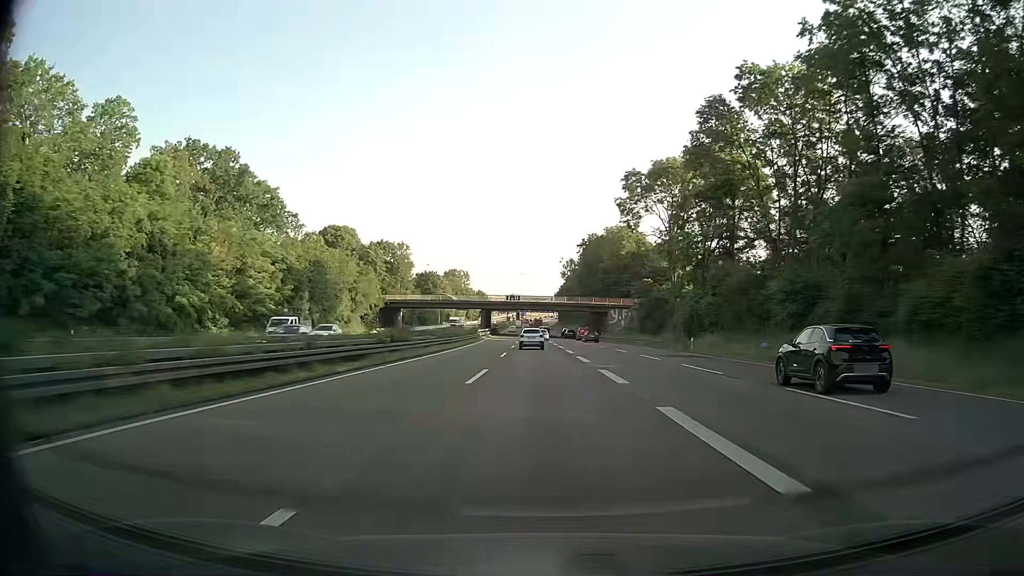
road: motorway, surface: asphalt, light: Day
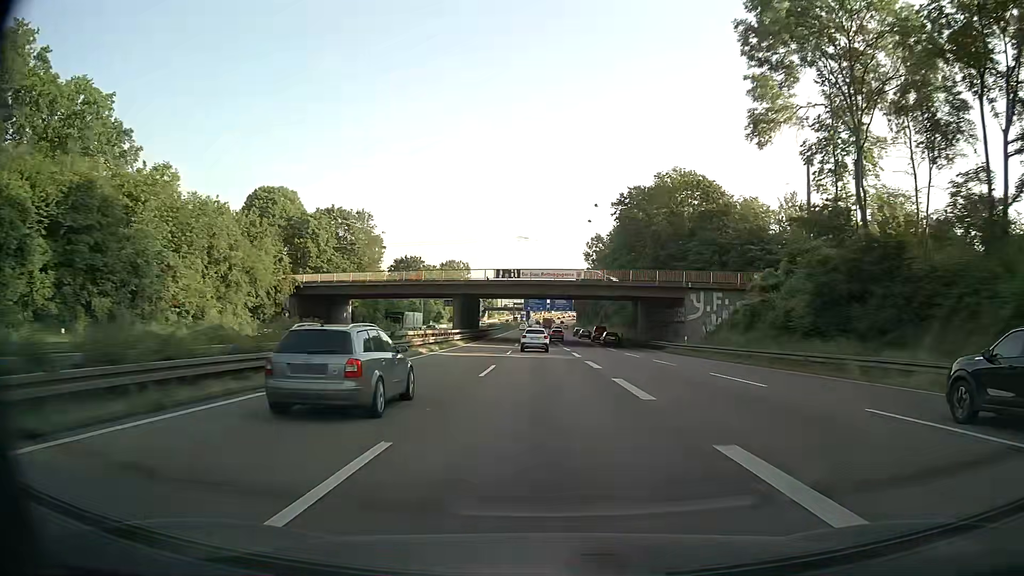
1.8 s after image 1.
(-0.7, +51.7) m; -1°
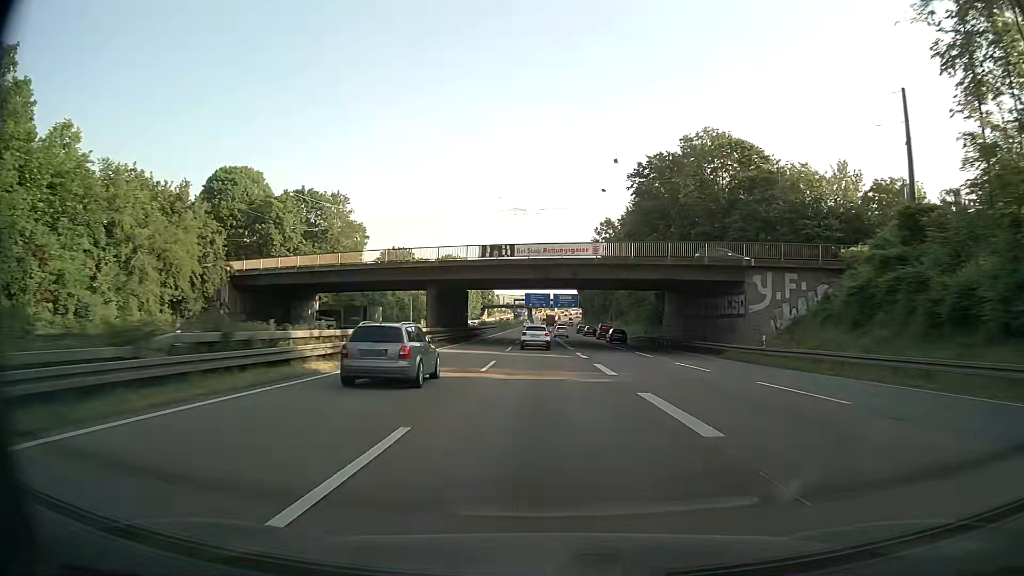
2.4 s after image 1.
(0.0, +17.2) m; 0°
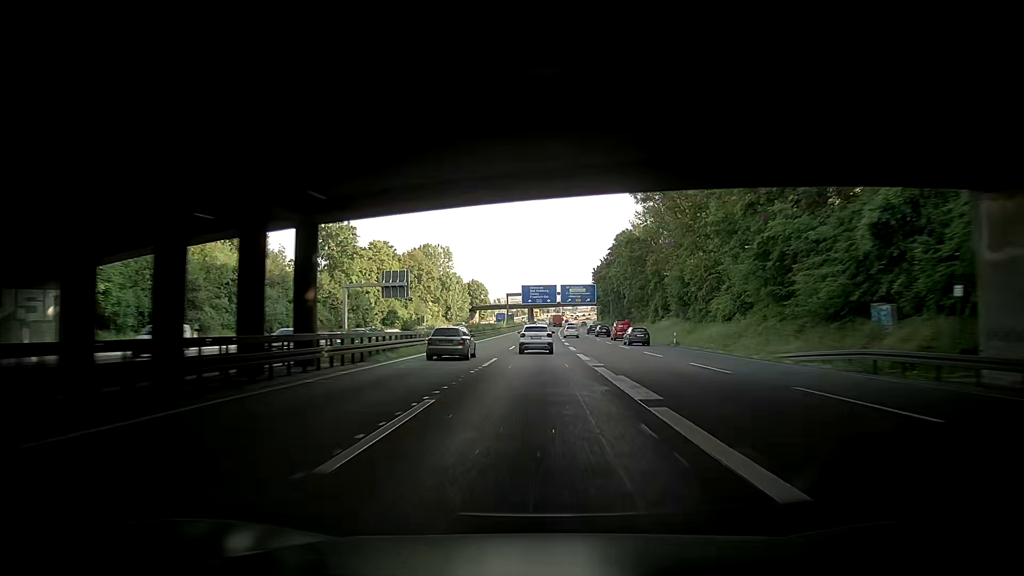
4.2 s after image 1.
(-0.1, +50.9) m; -1°
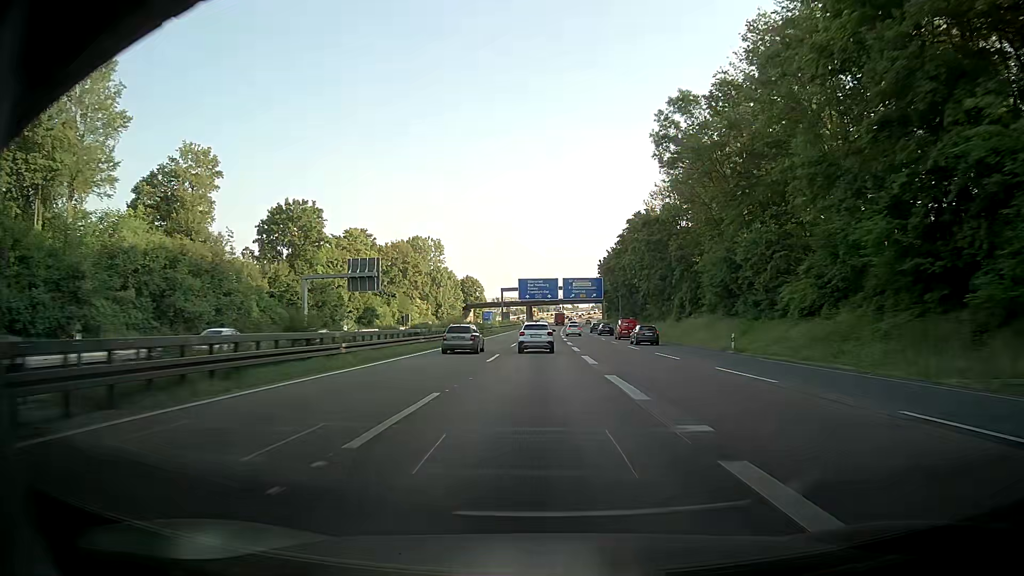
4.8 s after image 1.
(-0.2, +16.6) m; -2°
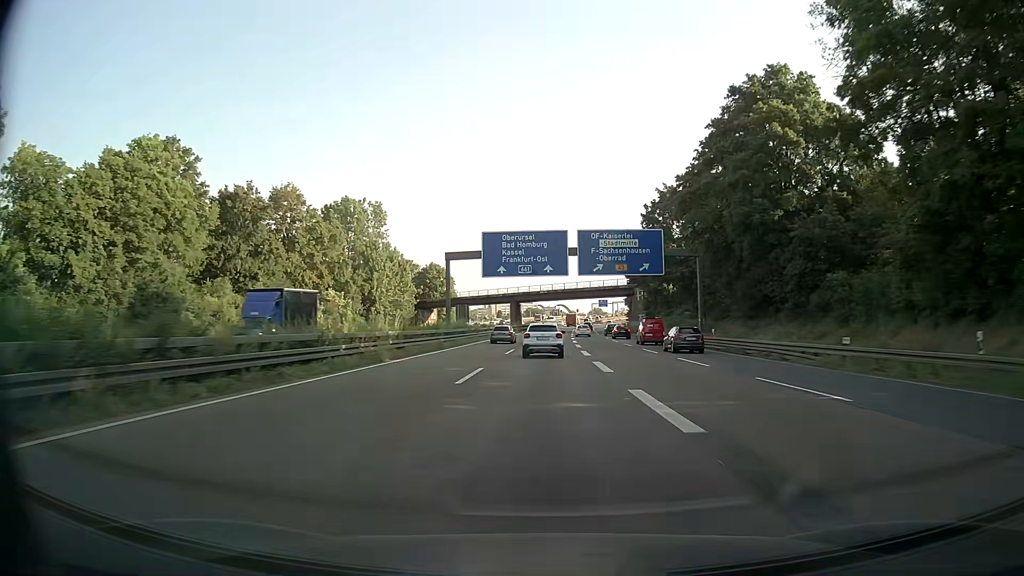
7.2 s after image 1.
(+2.3, +64.0) m; +3°
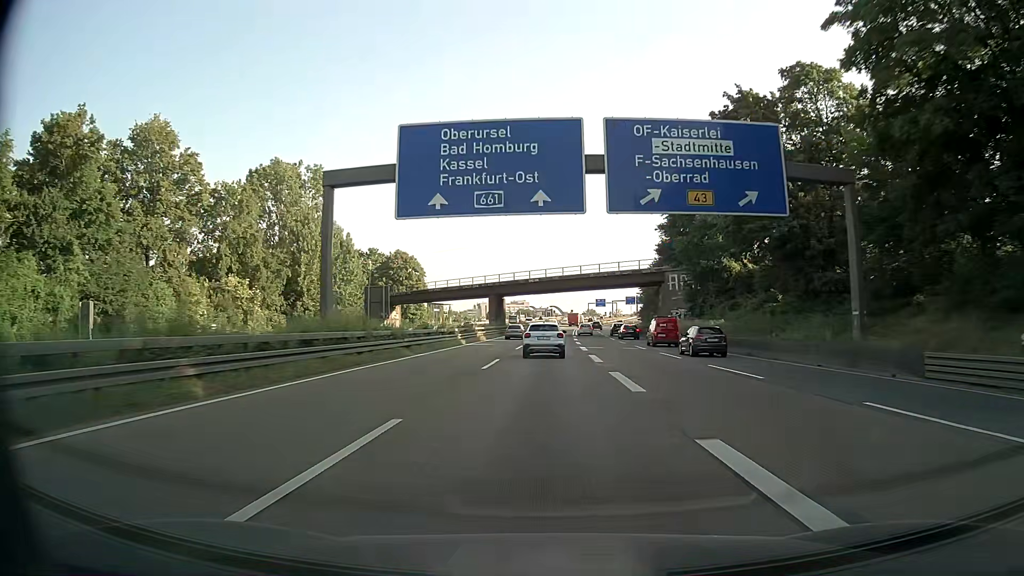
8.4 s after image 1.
(+0.1, +30.5) m; +1°
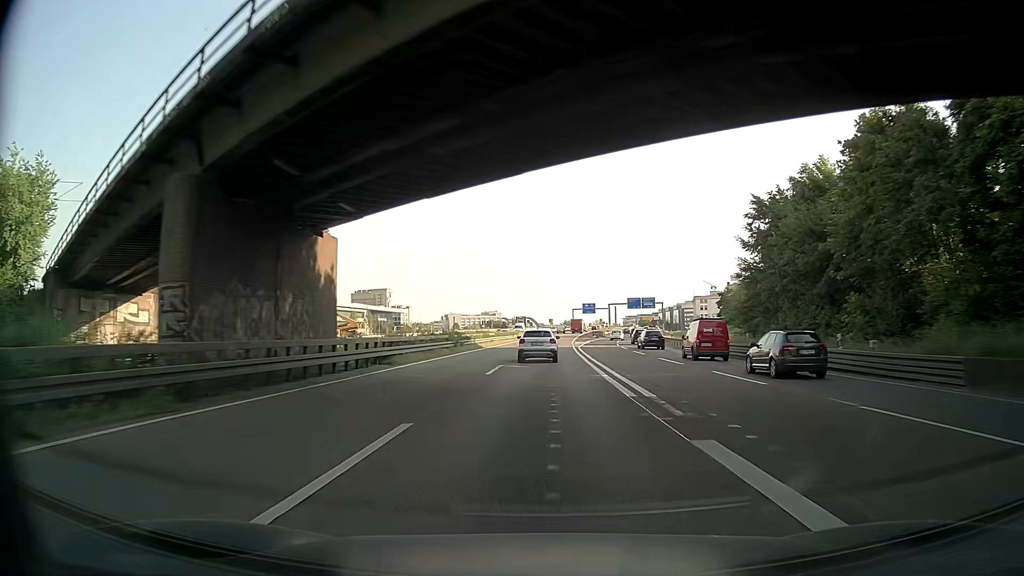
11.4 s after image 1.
(+1.2, +72.0) m; +2°
(0, +10) (0, +20) (0, +30) (+1, +40) (+1, +50) (+1, +60) (+1, +70) (+2, +80) (+2, +90) (+3, +100) m
